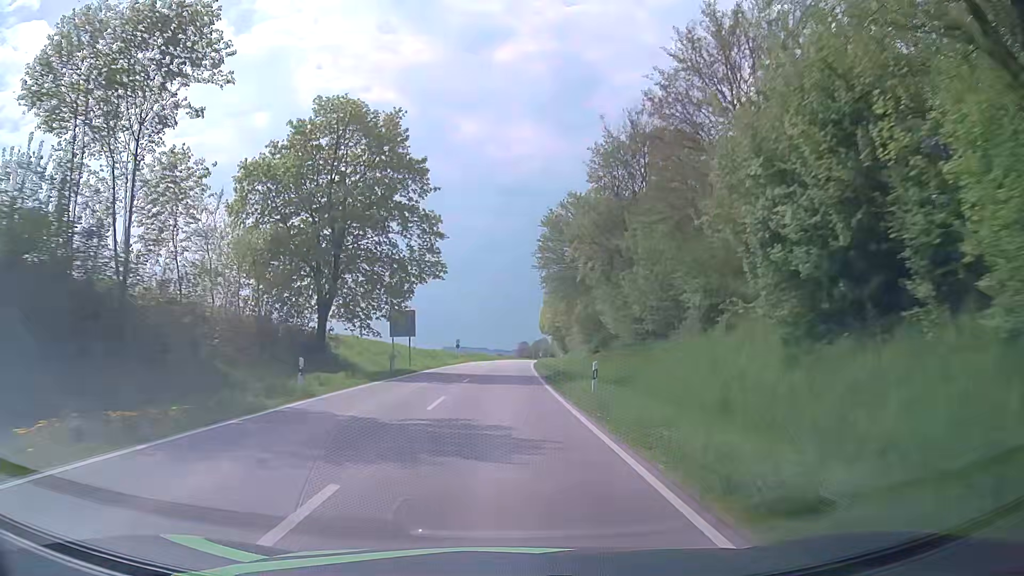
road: secondary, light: Day
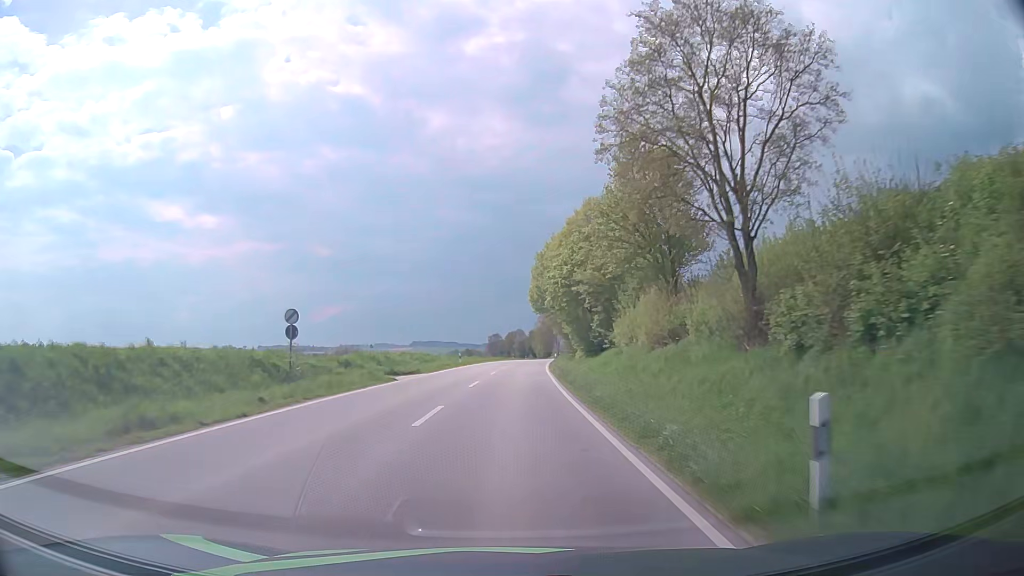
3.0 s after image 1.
(+0.3, +63.3) m; +2°
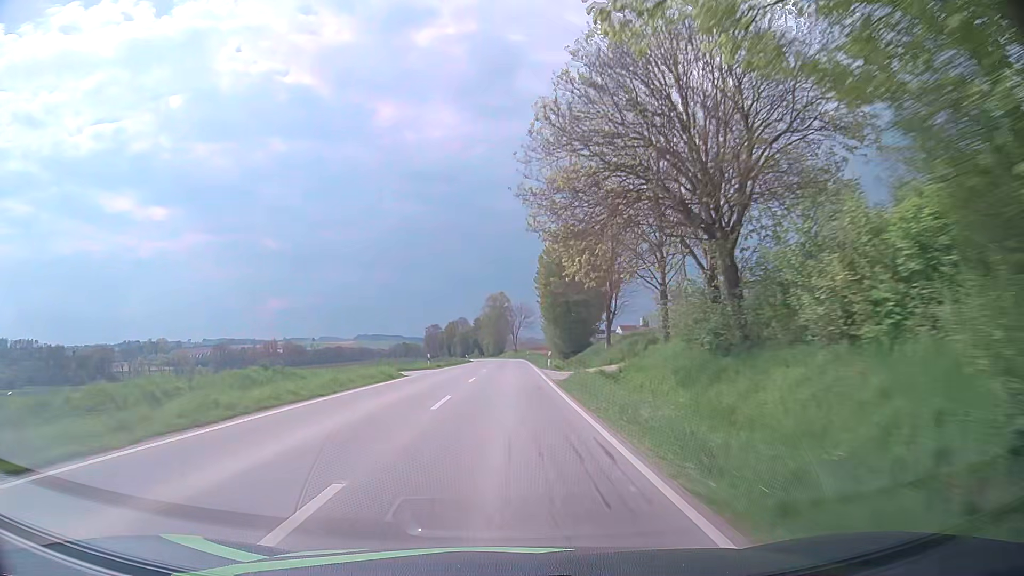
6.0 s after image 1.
(+2.7, +69.1) m; +4°
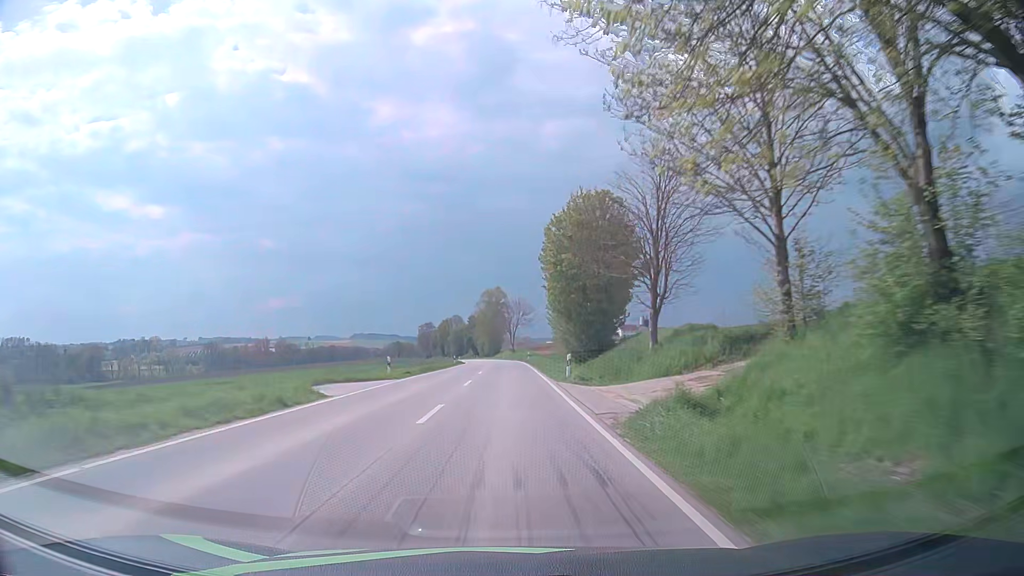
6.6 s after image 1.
(+0.1, +14.5) m; 0°
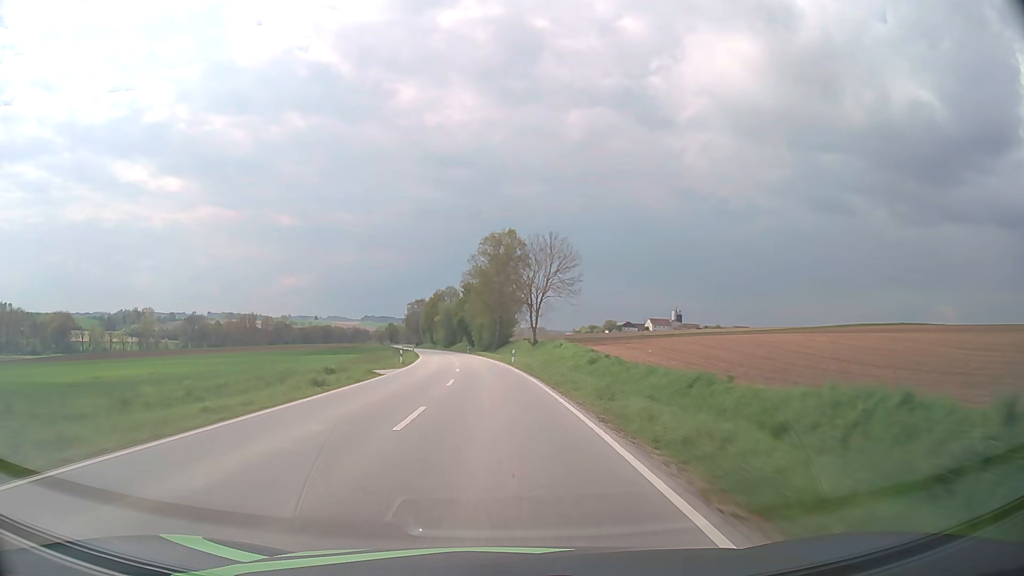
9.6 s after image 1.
(+0.3, +73.6) m; -1°
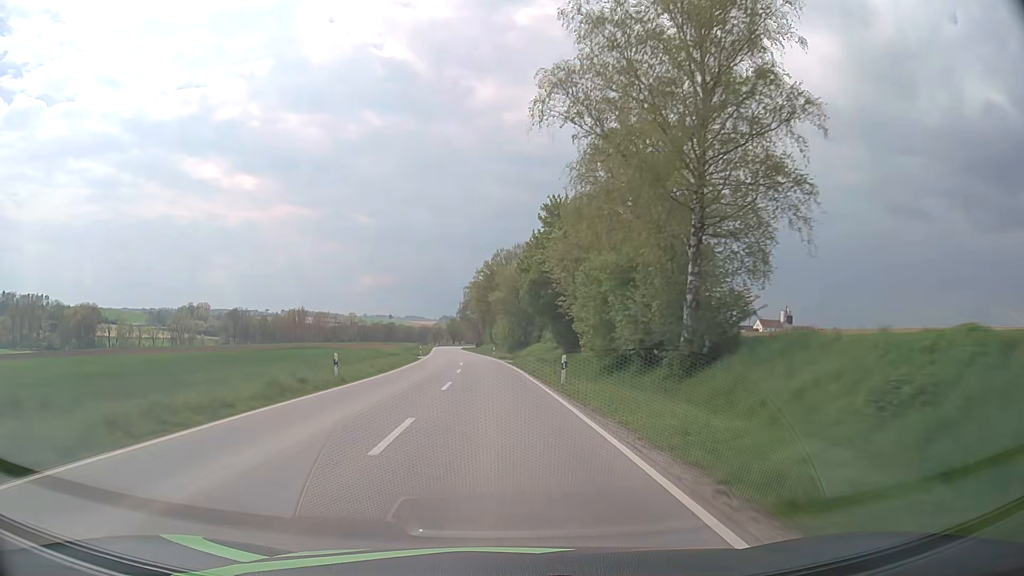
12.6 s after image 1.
(-4.6, +74.7) m; -7°
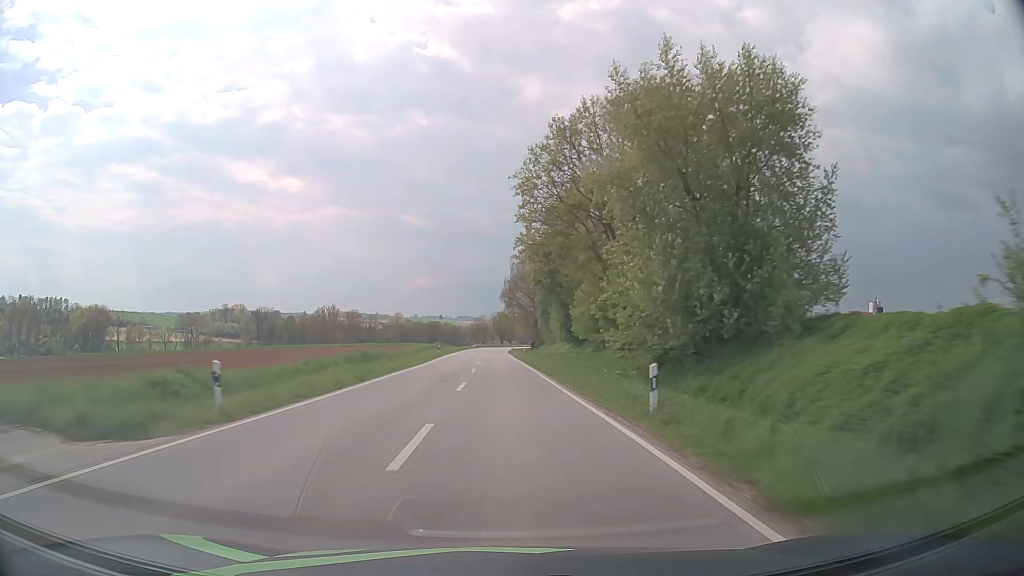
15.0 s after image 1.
(-2.9, +60.9) m; -4°
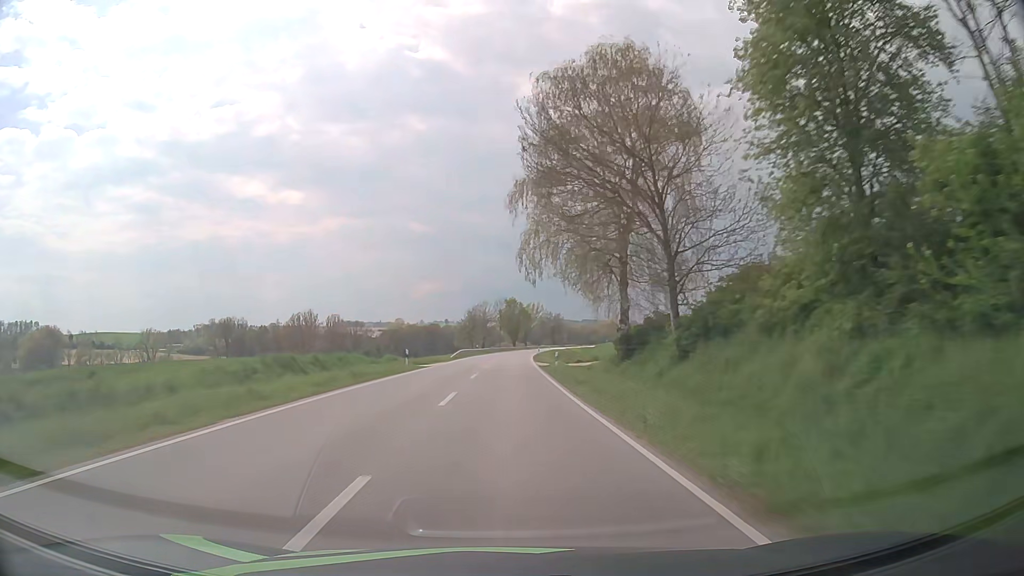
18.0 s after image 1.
(-1.3, +76.5) m; -1°
(0, +10) (0, +20) (0, +30) (+1, +40) (+1, +50) (+1, +60) (+2, +70) (+2, +80) (+3, +90) (+3, +100) m
